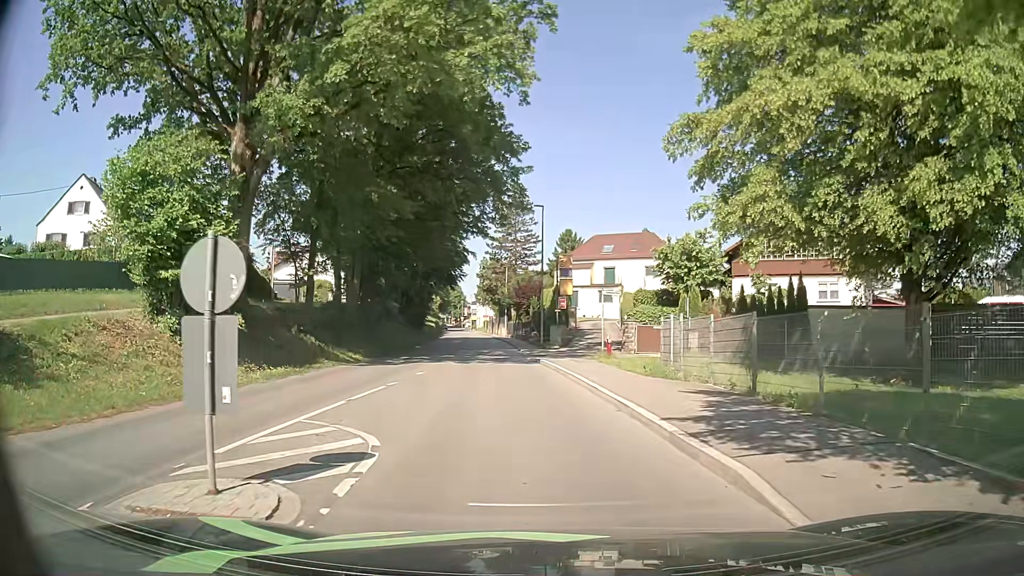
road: tertiary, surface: asphalt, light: Day
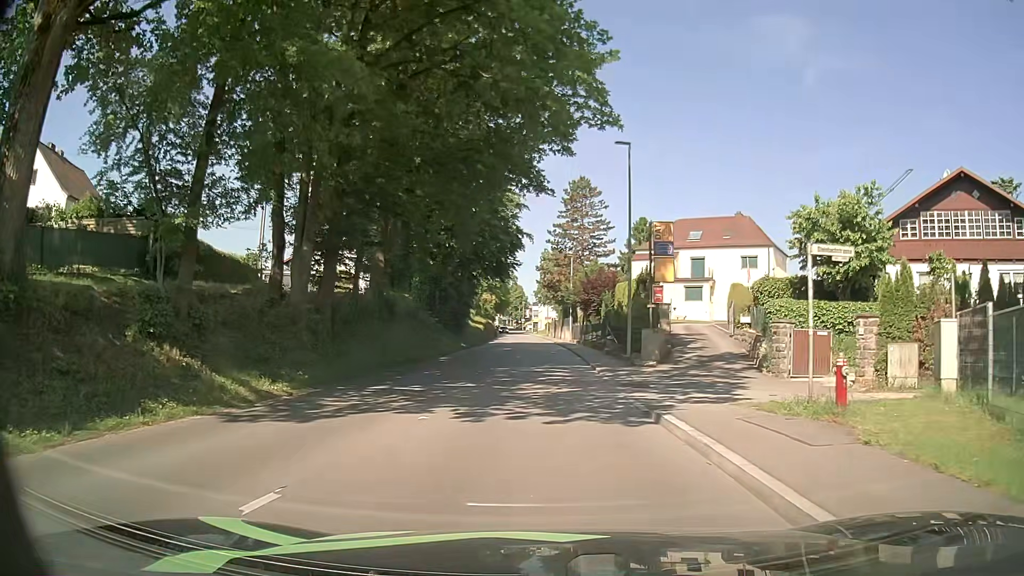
(-0.7, +14.3) m; -4°
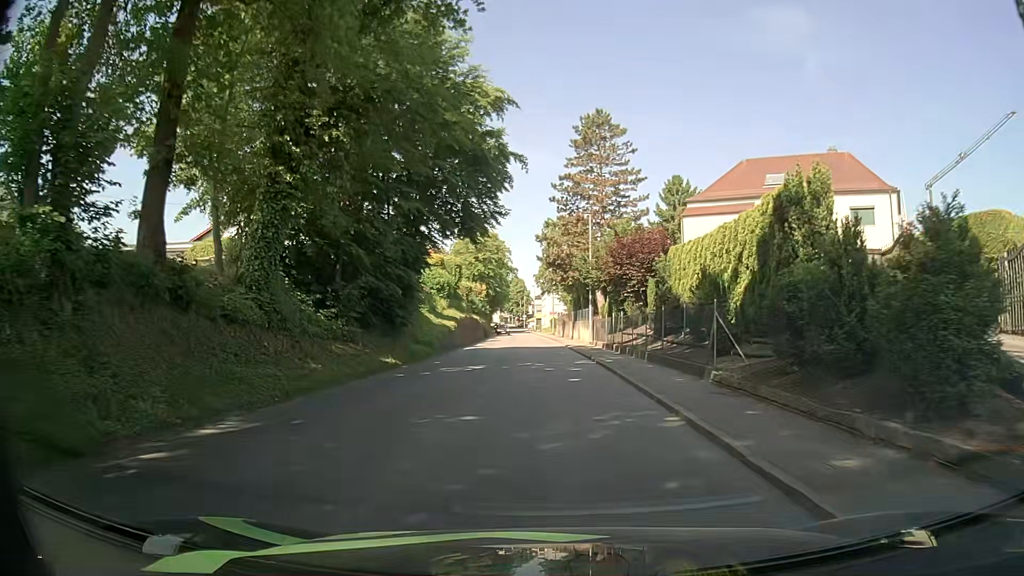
(-0.5, +22.8) m; -2°
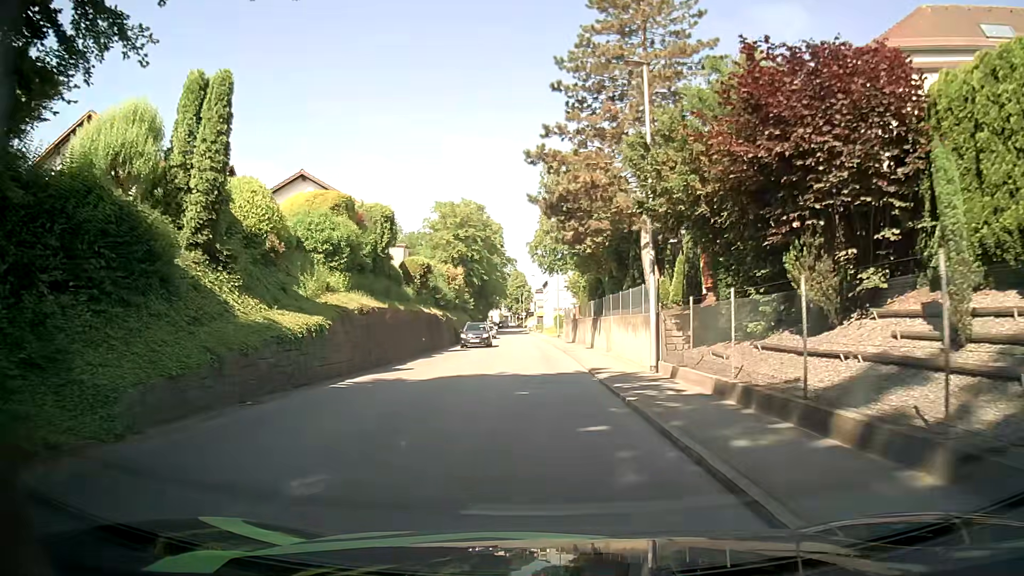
(+0.5, +24.4) m; +1°
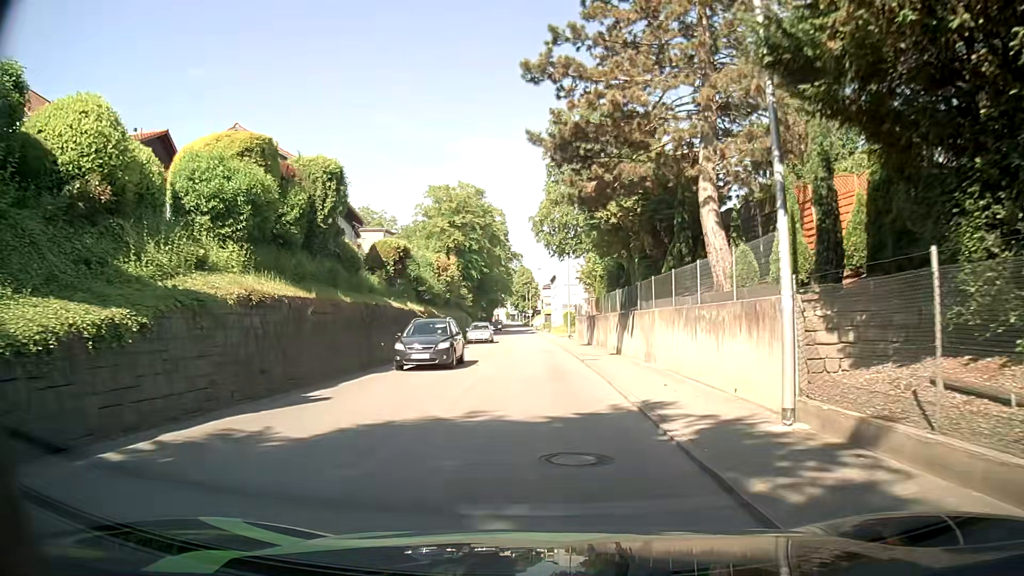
(-0.1, +9.0) m; -1°
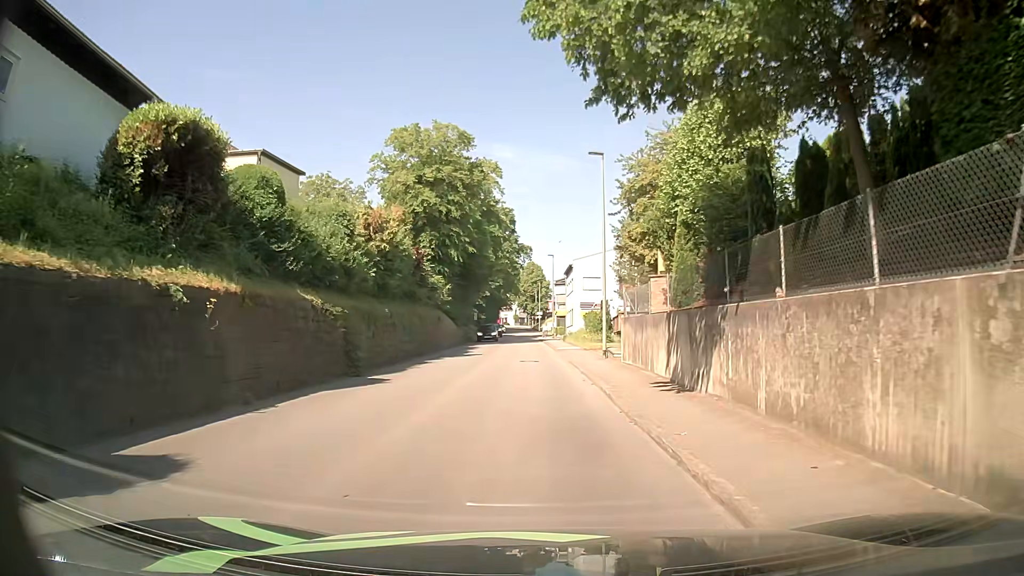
(-0.1, +22.3) m; 0°
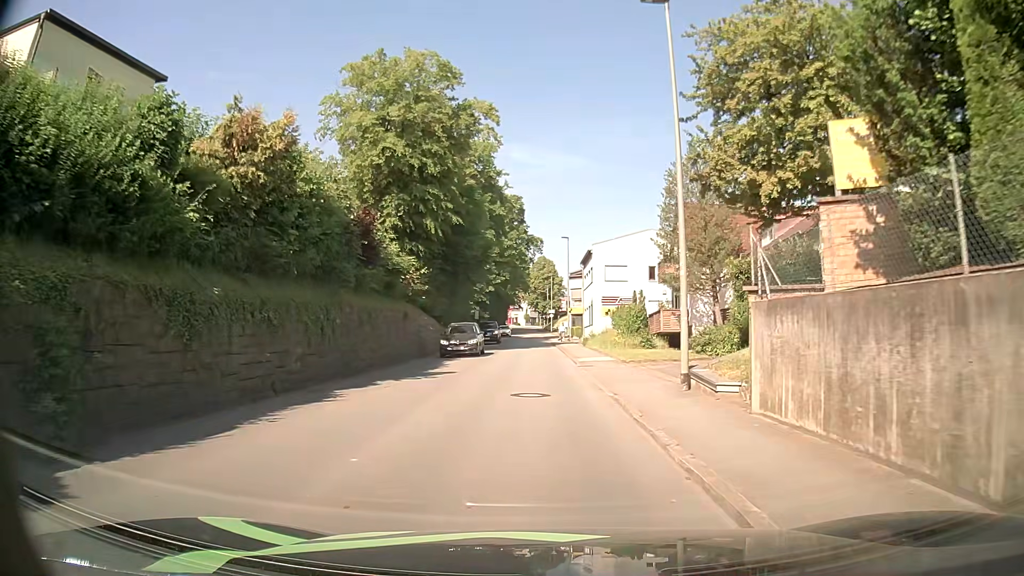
(-0.3, +13.5) m; -2°
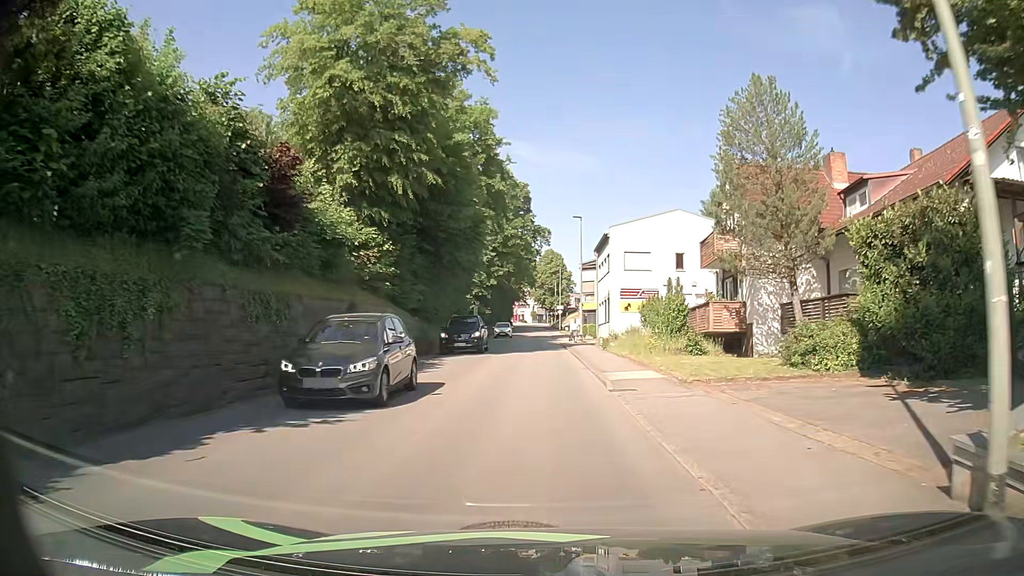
(0.0, +9.2) m; 0°
(0, +10) (0, +20) (0, +30) (0, +40) (-1, +50) (-1, +60) (-1, +70) (-1, +80) (-2, +90) (-2, +100) m
